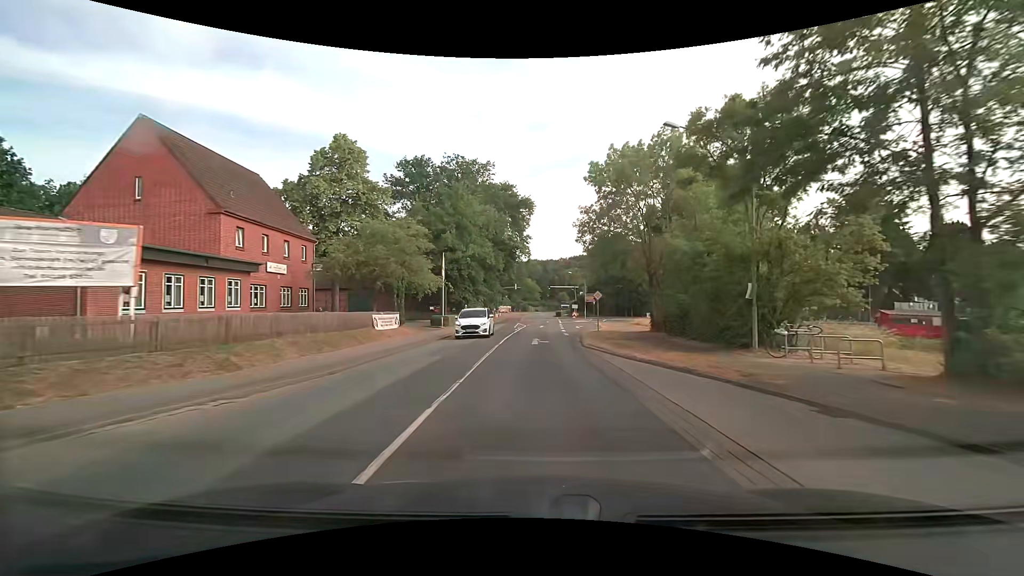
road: secondary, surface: asphalt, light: Day
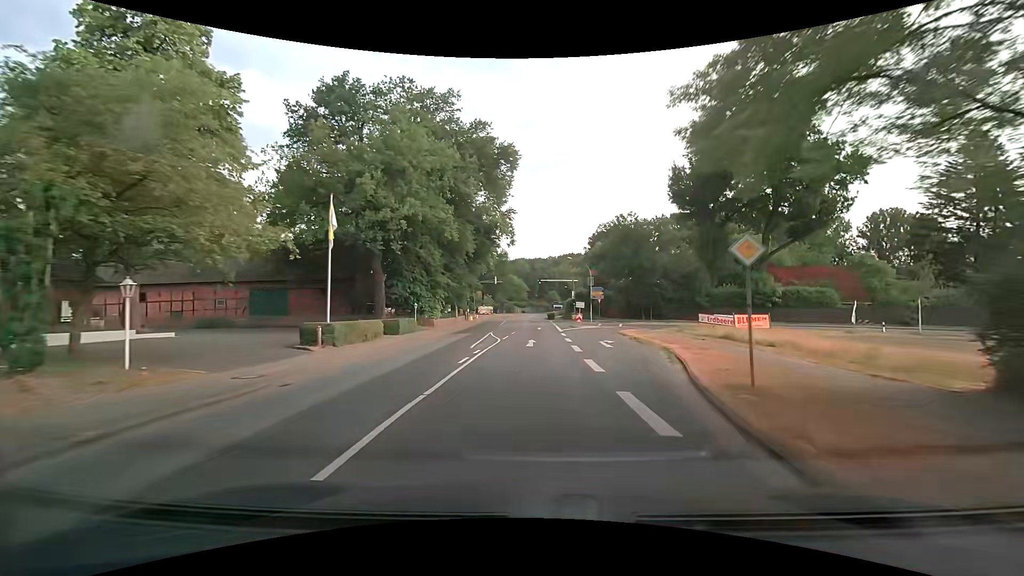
(+0.4, +23.5) m; +2°
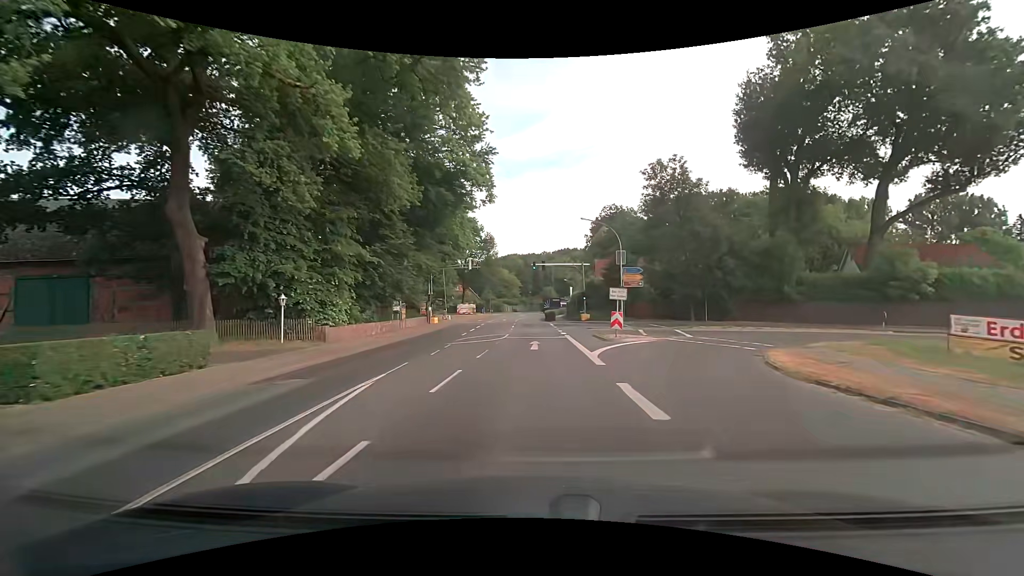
(+0.2, +23.5) m; +1°
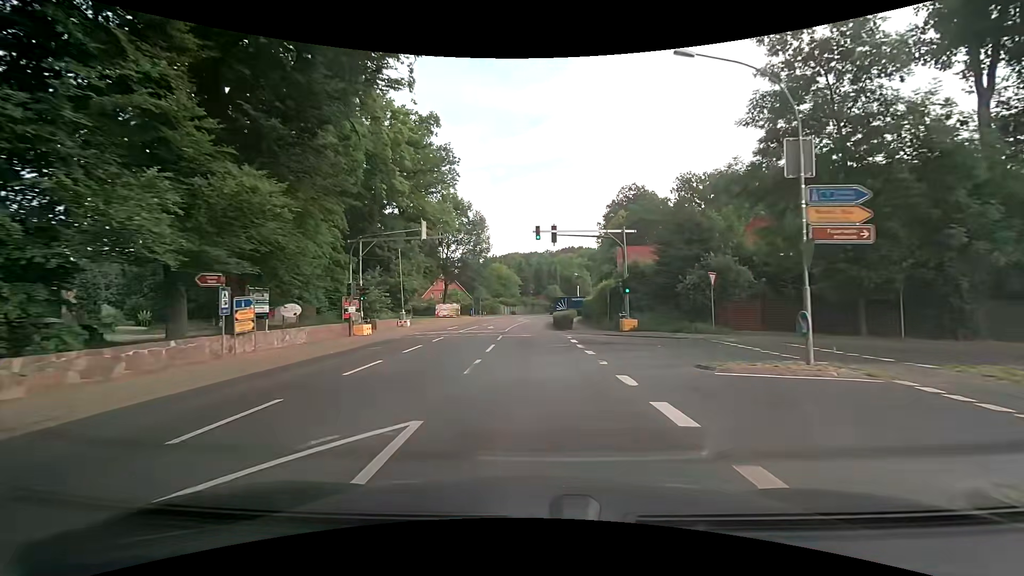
(0.0, +22.5) m; 0°
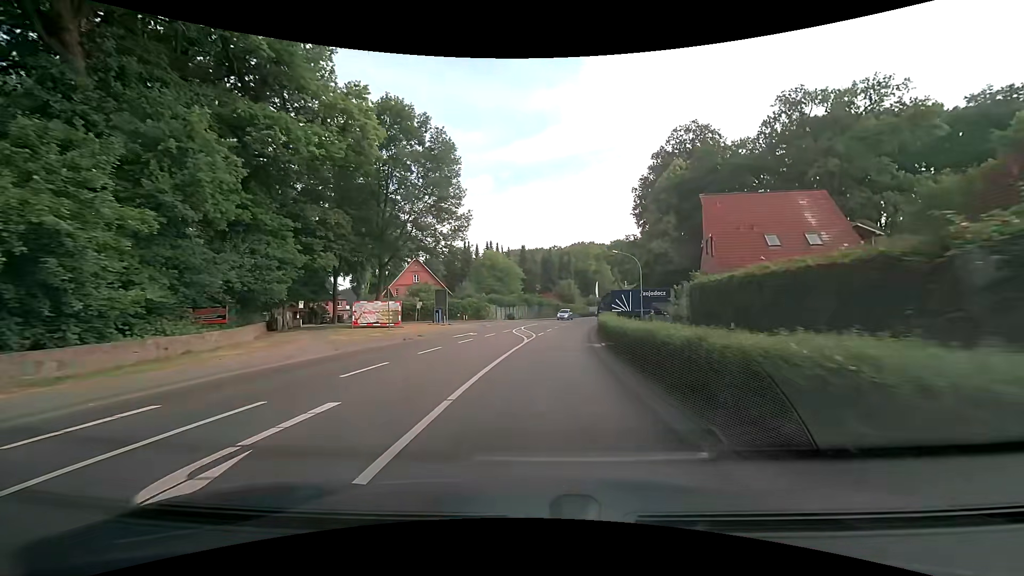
(-0.3, +35.1) m; -1°
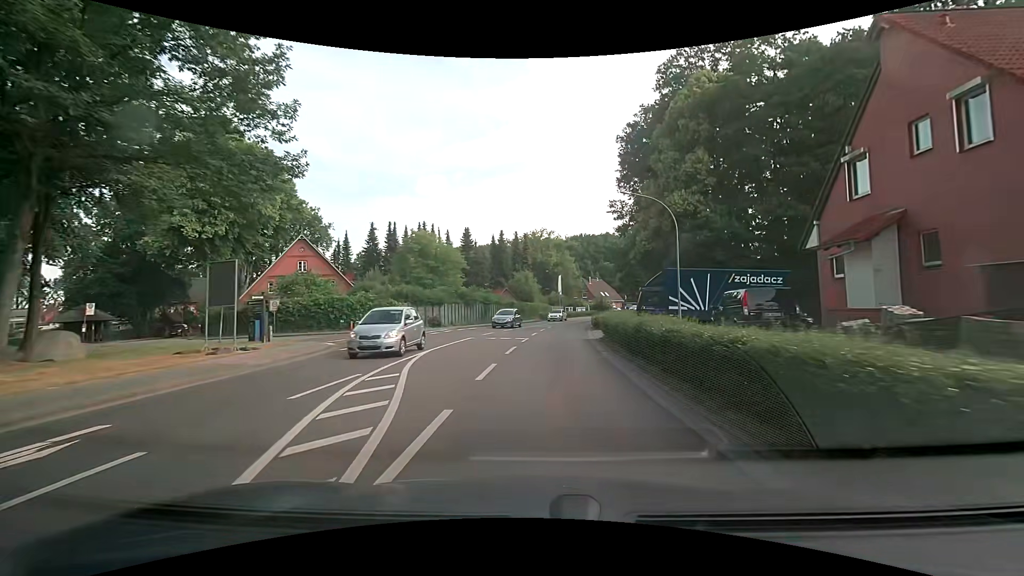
(+1.0, +25.7) m; +6°
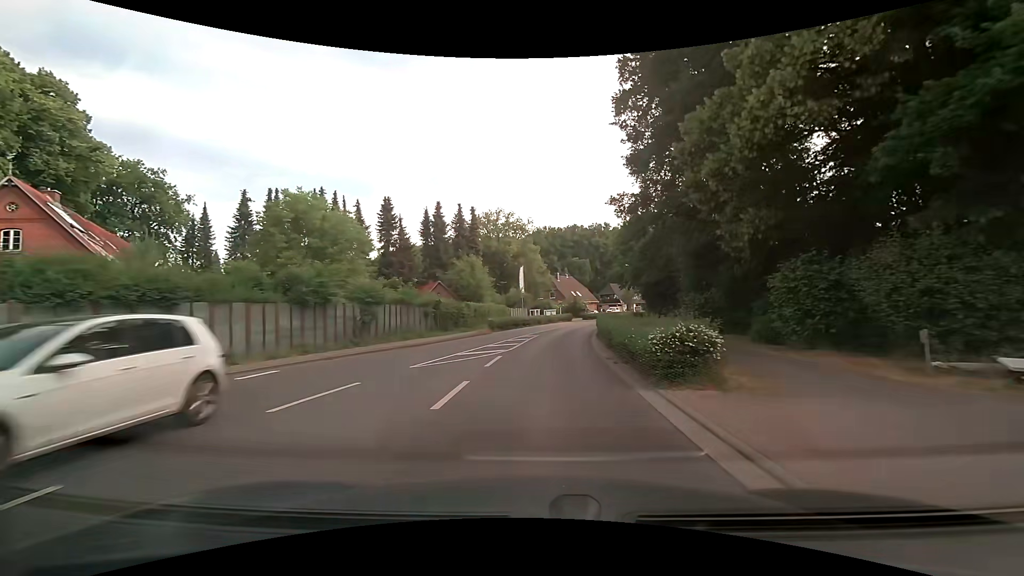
(+1.1, +26.7) m; +4°
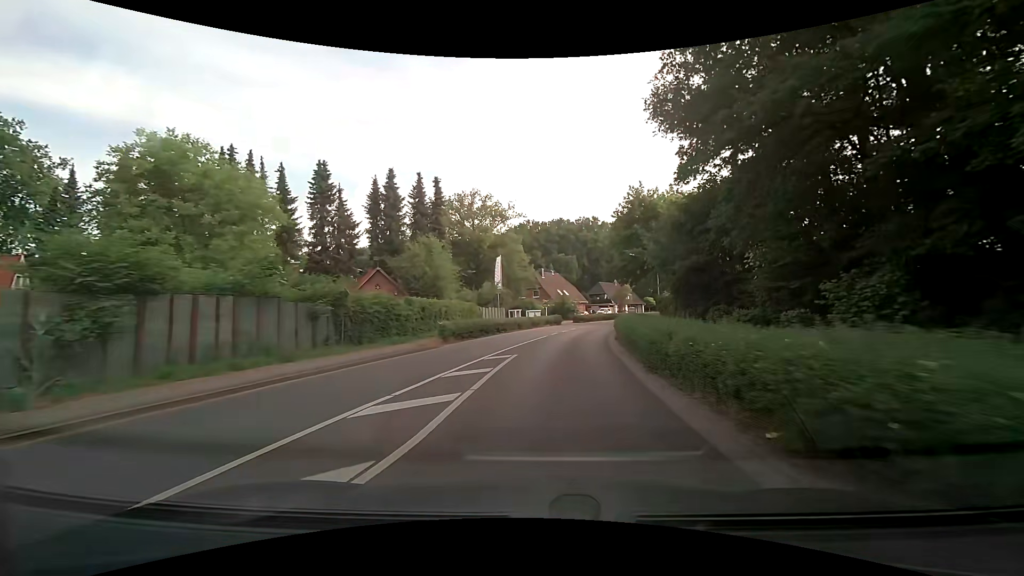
(+0.2, +14.2) m; +2°
(0, +10) (+1, +20) (+2, +30) (+3, +40) (+6, +50) (+9, +59) (+12, +69) (+15, +78) (+20, +87) (+24, +96) m
